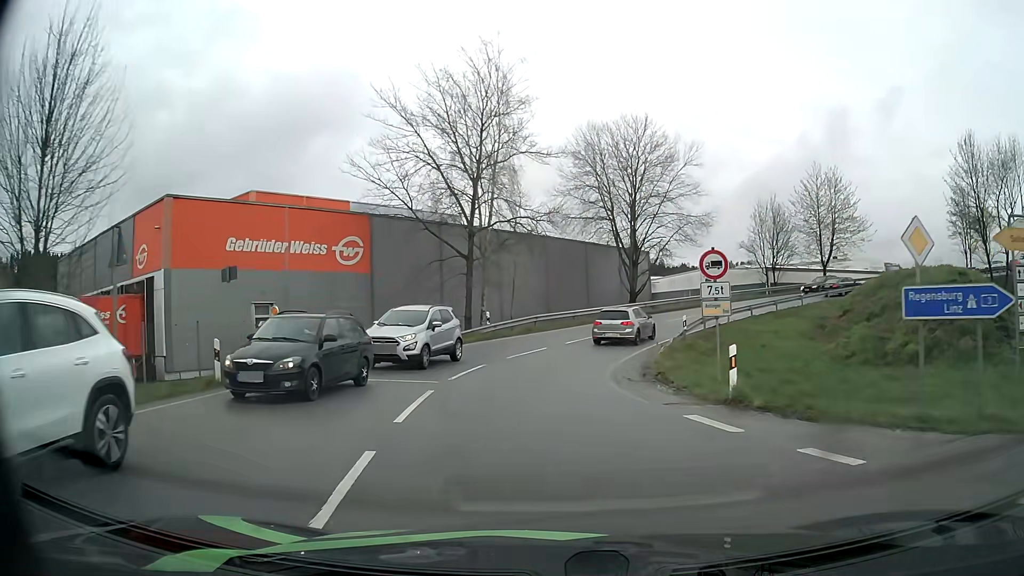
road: unclassified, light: Day
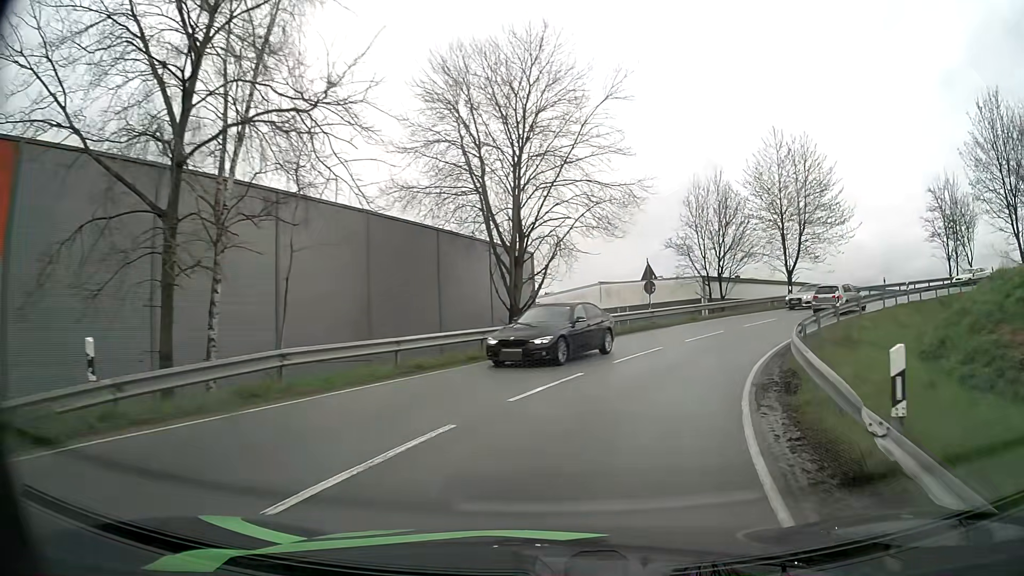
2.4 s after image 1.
(+1.2, +22.1) m; +11°
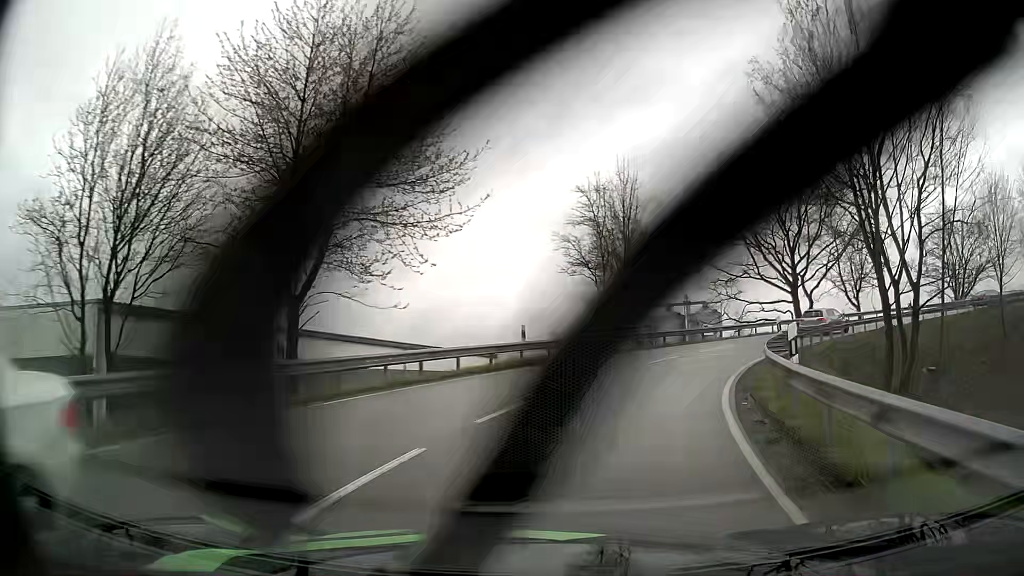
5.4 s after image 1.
(+9.9, +27.7) m; +40°
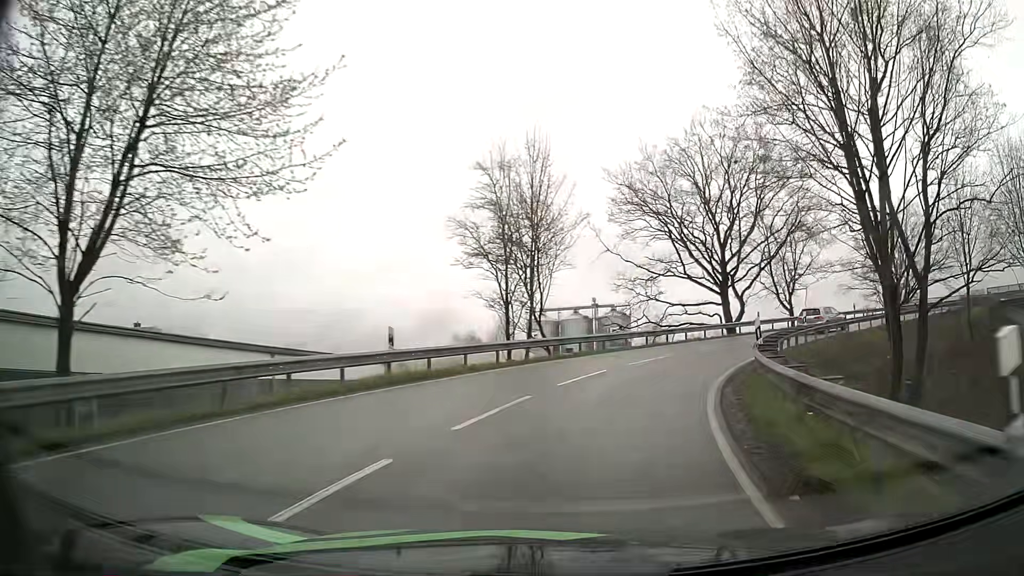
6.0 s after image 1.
(+0.5, +6.4) m; +8°
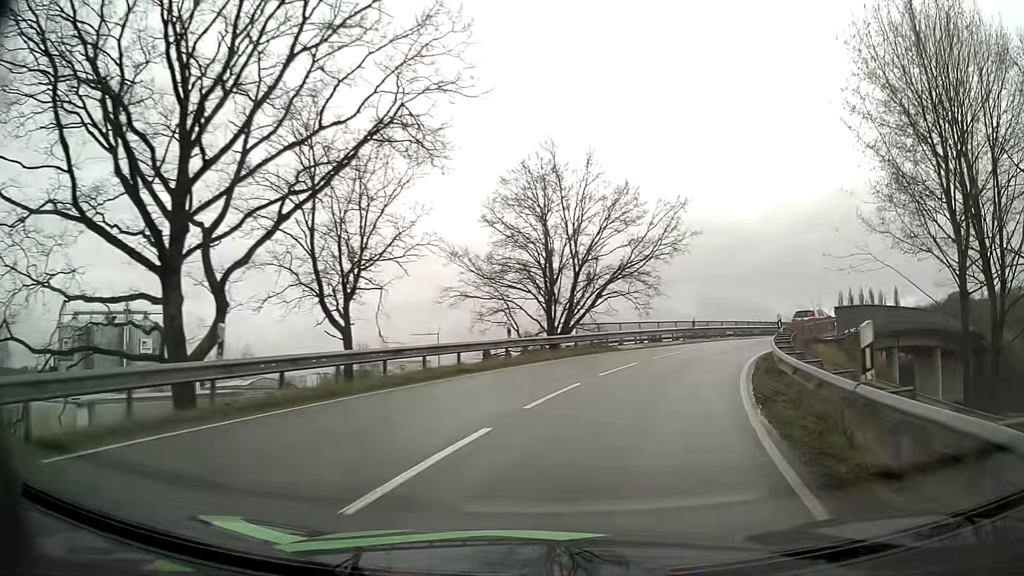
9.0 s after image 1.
(+10.5, +30.6) m; +38°
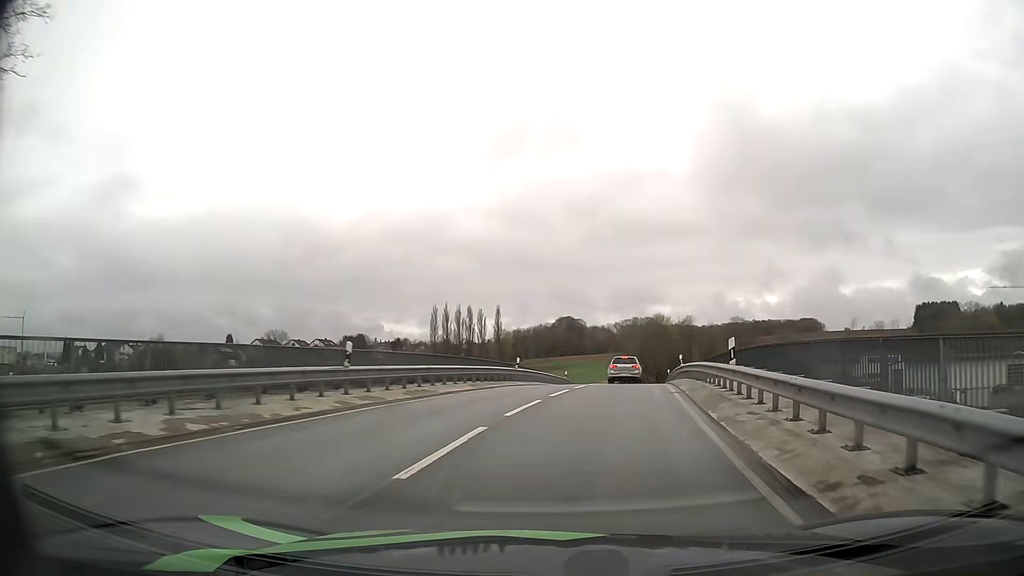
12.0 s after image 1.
(+10.4, +31.3) m; +35°
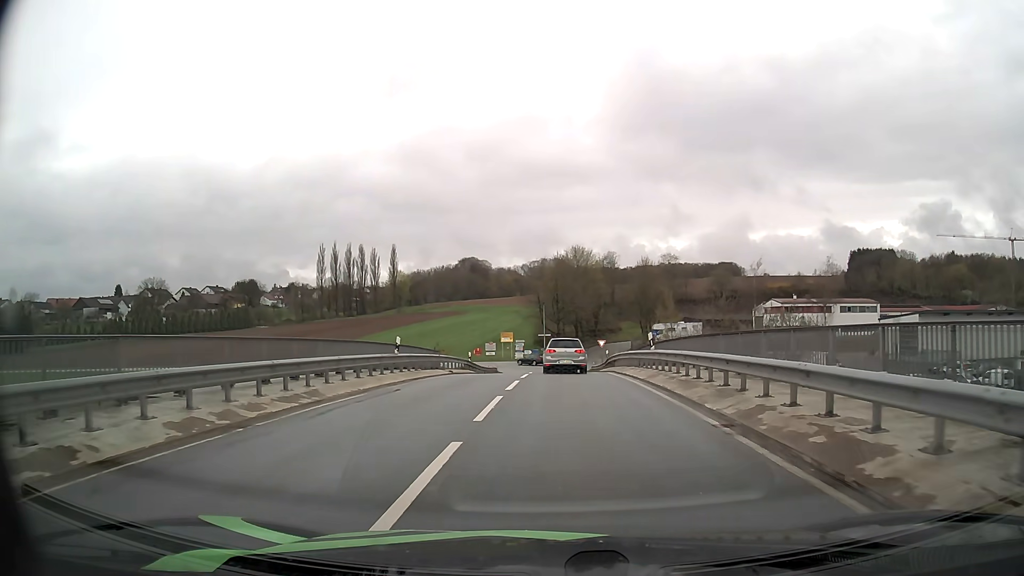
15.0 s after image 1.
(+3.6, +31.9) m; +9°
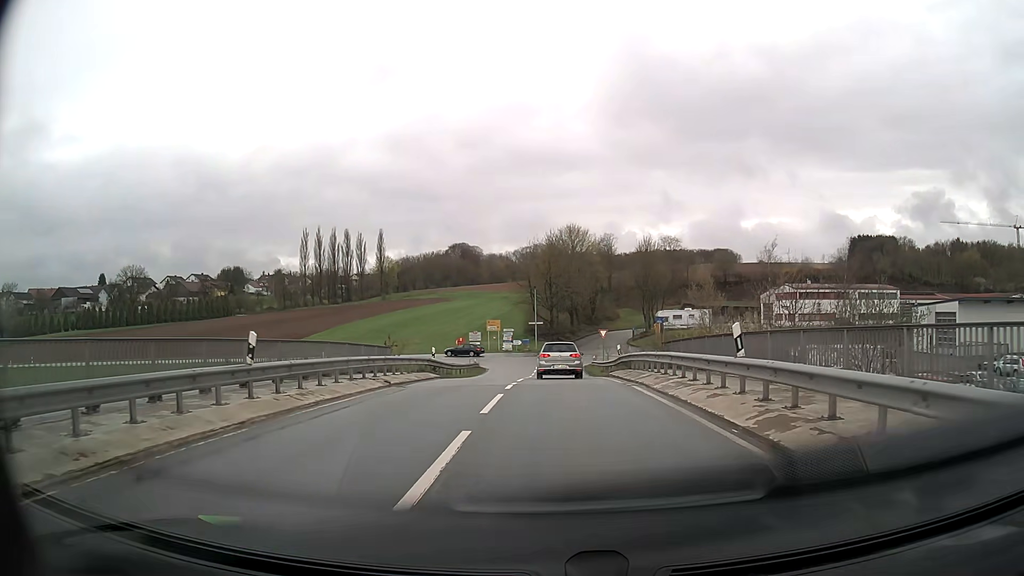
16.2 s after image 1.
(+0.1, +10.9) m; +1°
(0, +10) (0, +20) (0, +30) (0, +40) (0, +50) (0, +60) (0, +70) (-5, +78) (-15, +80) (-25, +79) m
